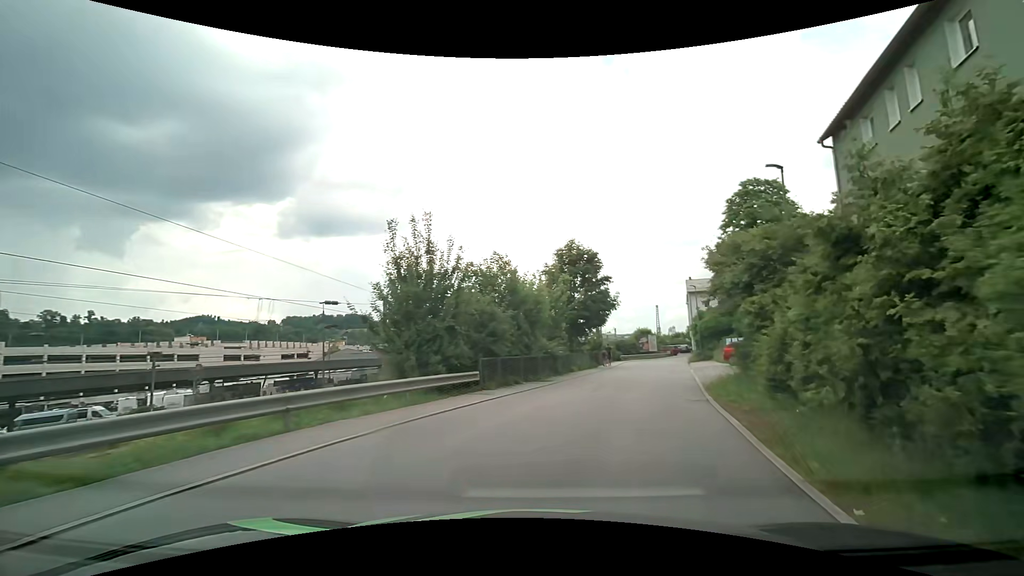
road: residential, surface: asphalt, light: Day
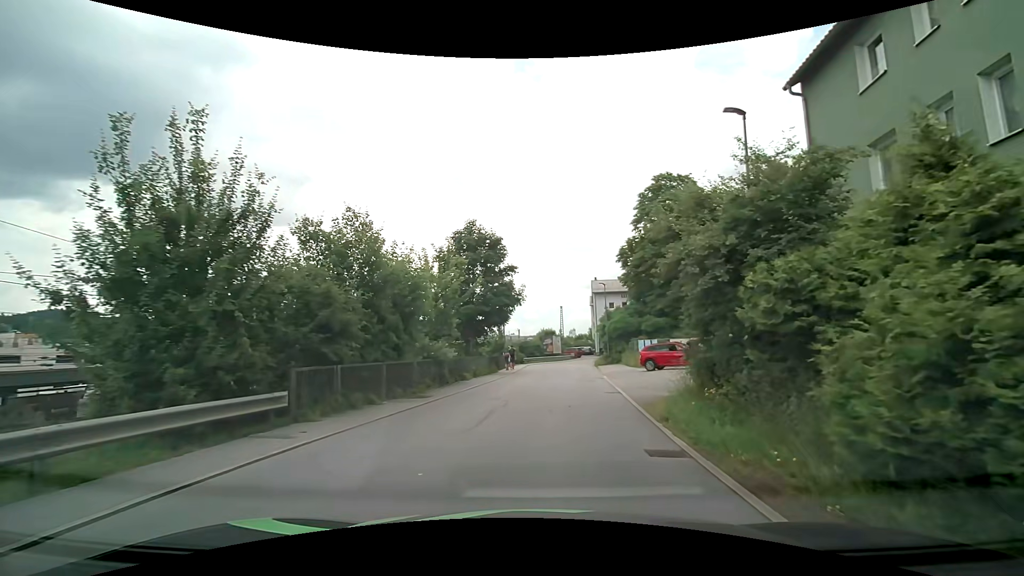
(+0.7, +6.4) m; +9°
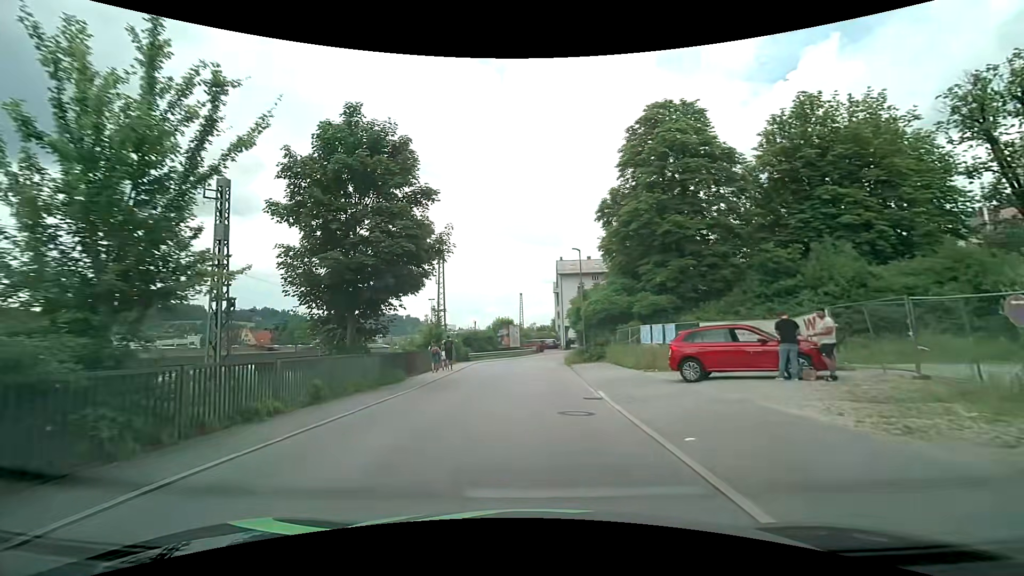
(+1.4, +15.1) m; +7°
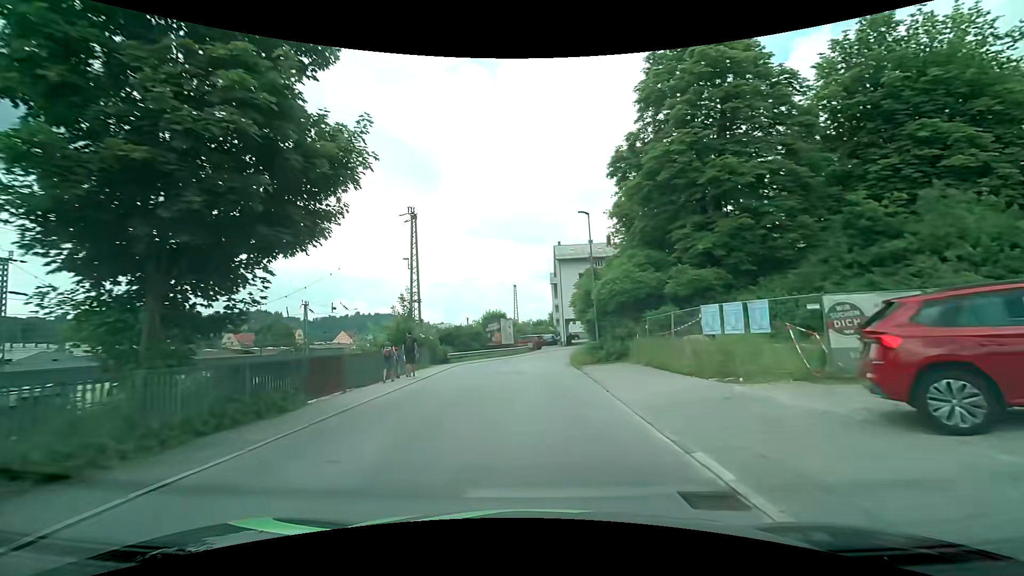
(0.0, +9.2) m; 0°
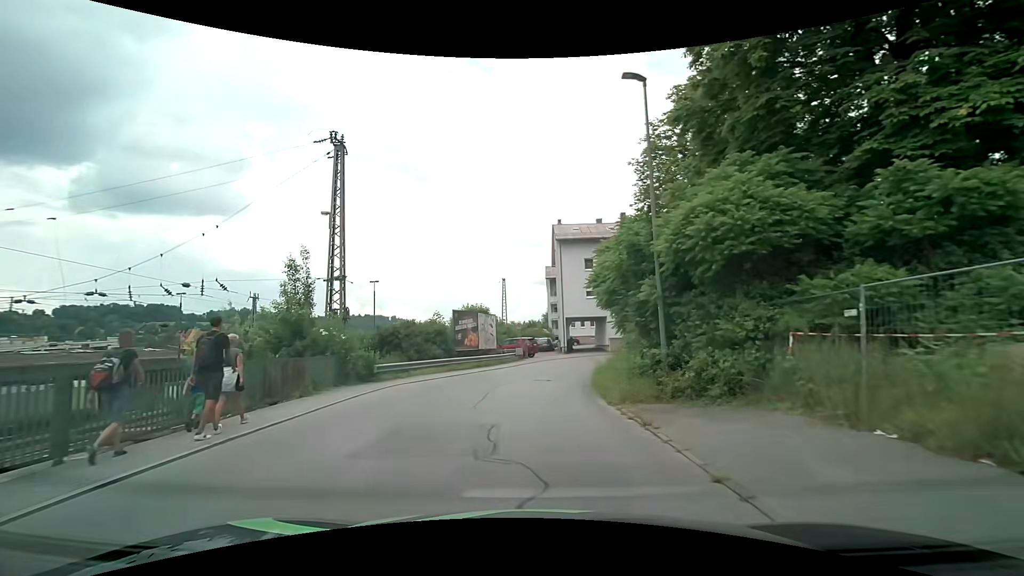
(+0.1, +14.5) m; +1°
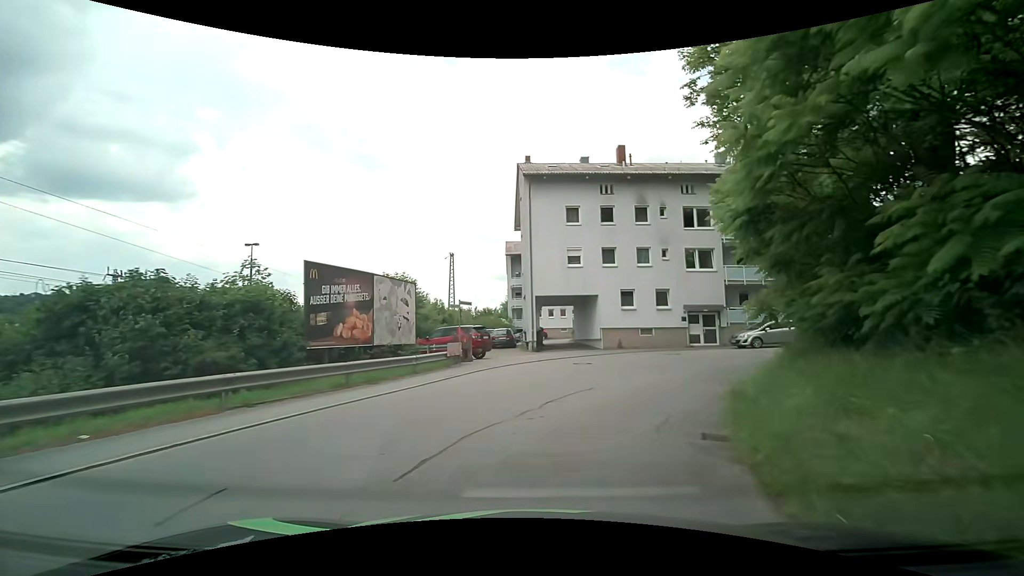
(+0.3, +16.8) m; +4°
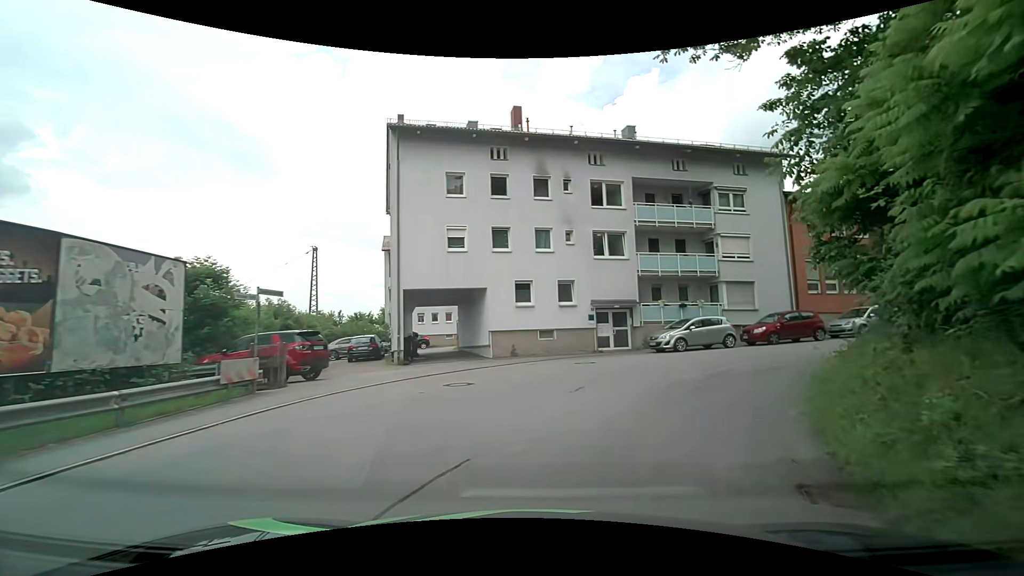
(+0.7, +7.3) m; +13°
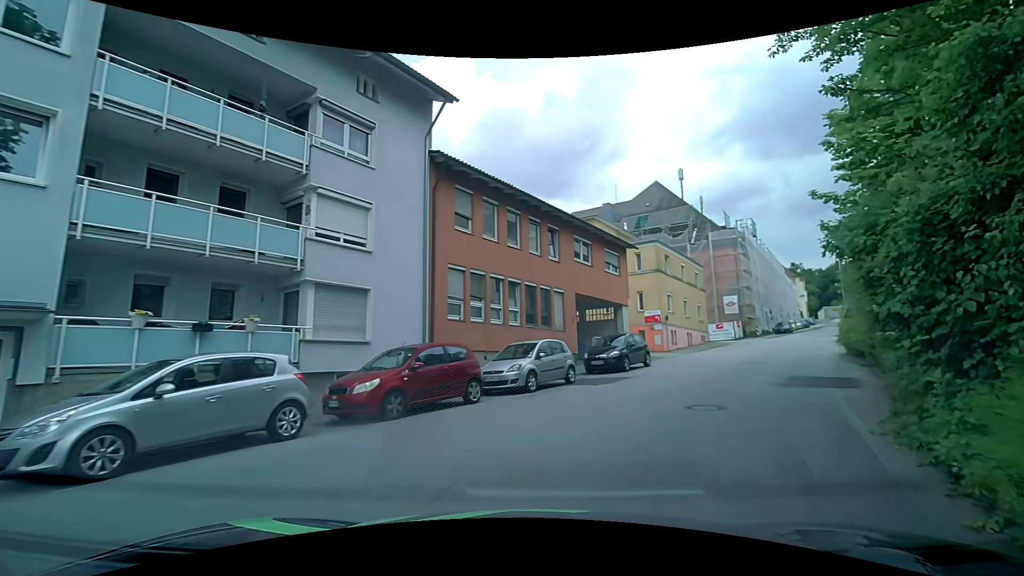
(+4.8, +14.3) m; +41°
(+3, +10) (+8, +18) (+13, +27) (+18, +35) (+24, +43) (+30, +52) (+35, +60) (+41, +68) (+47, +76) (+52, +85) m
